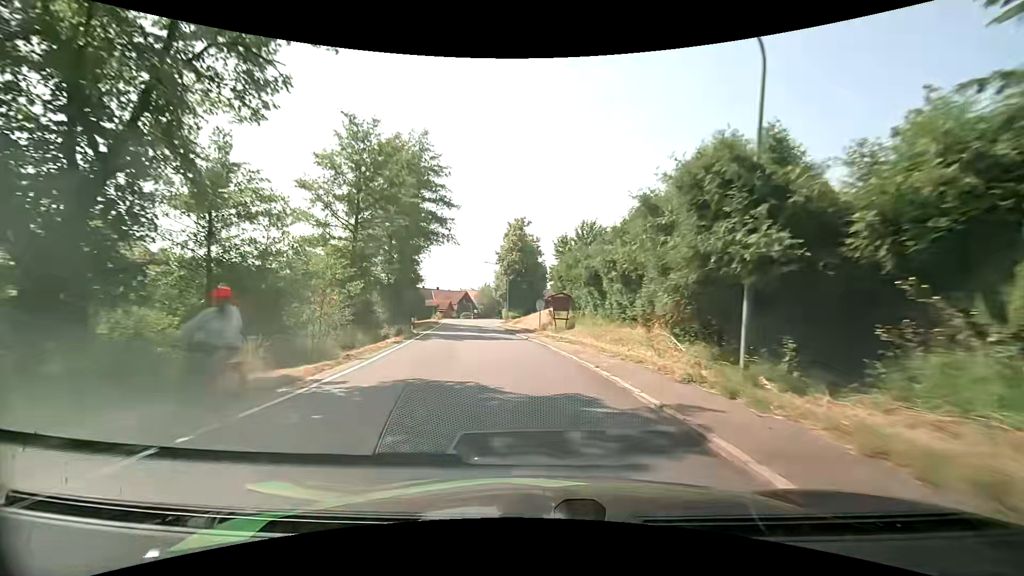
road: secondary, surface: asphalt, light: Day
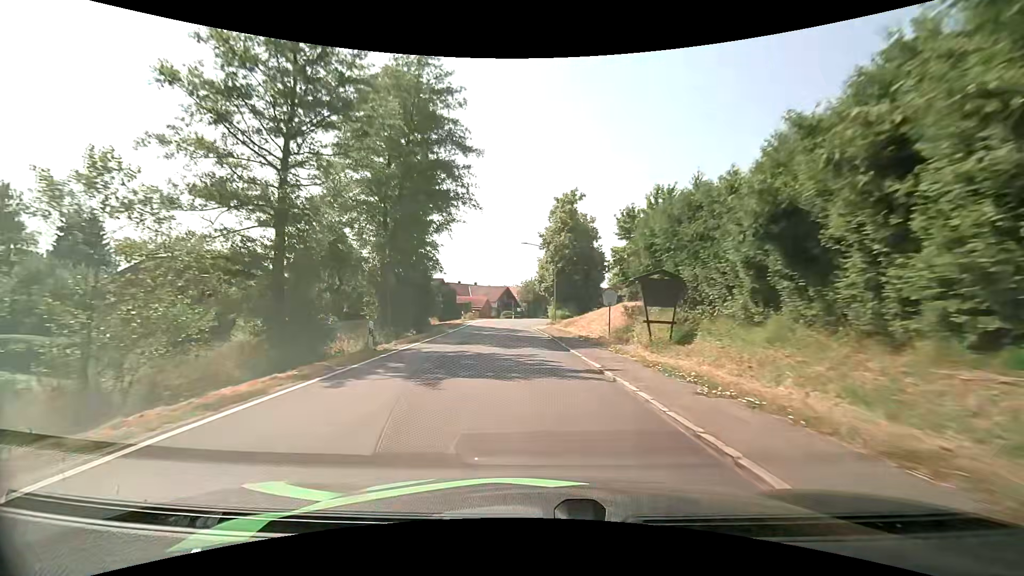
(-0.6, +15.0) m; -5°
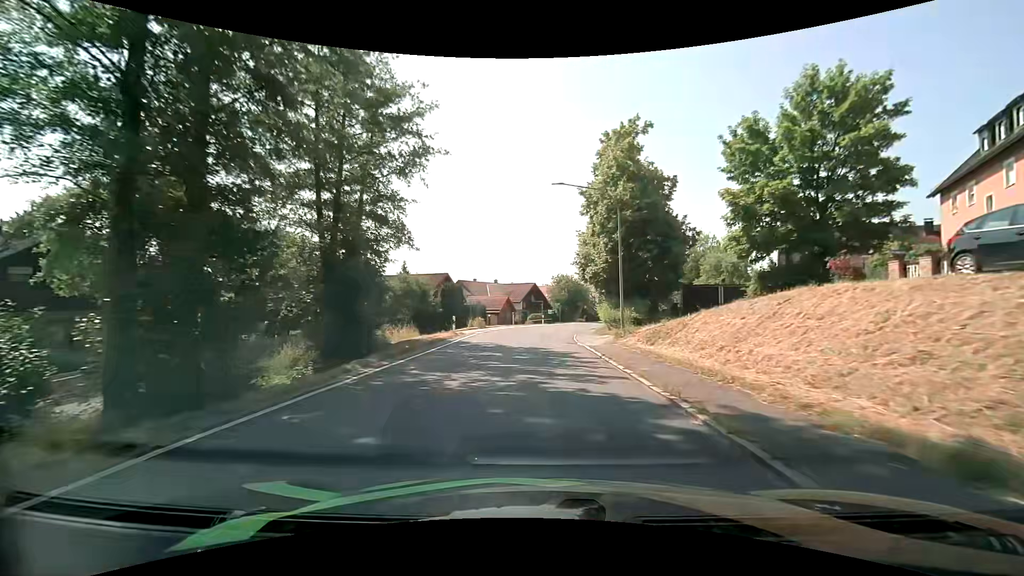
(-1.1, +20.4) m; -5°
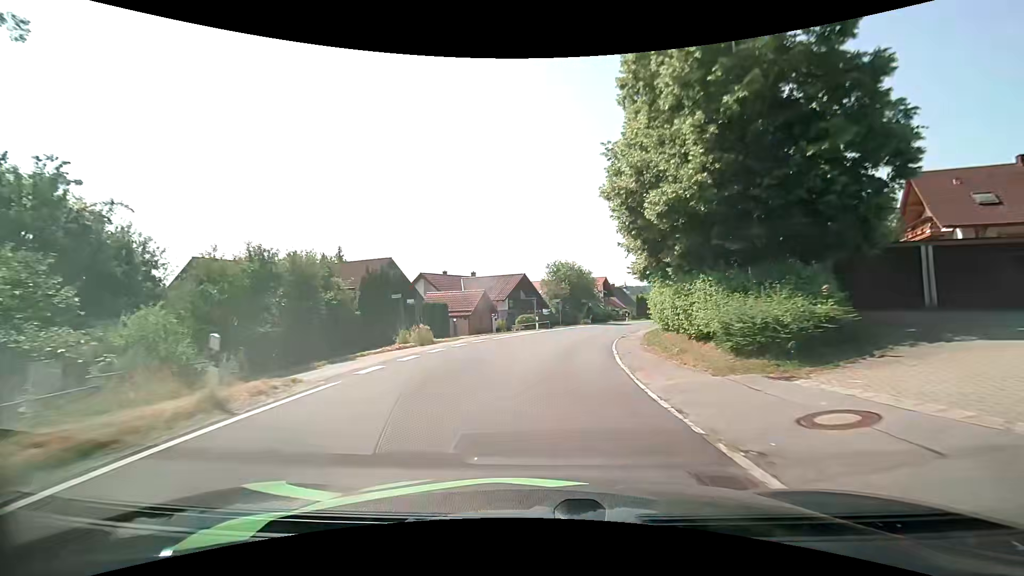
(+0.3, +20.5) m; +1°
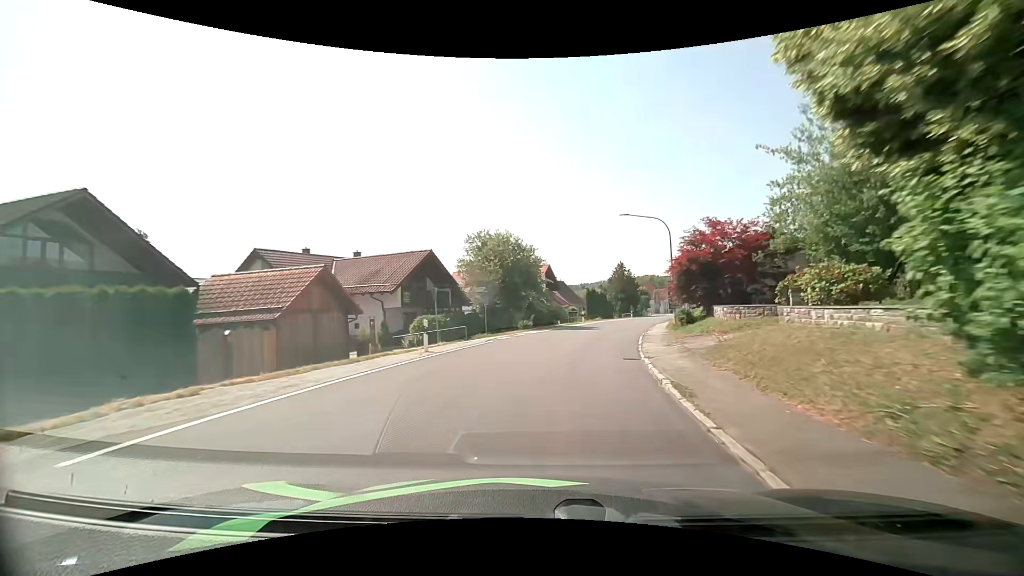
(+1.1, +21.5) m; +6°
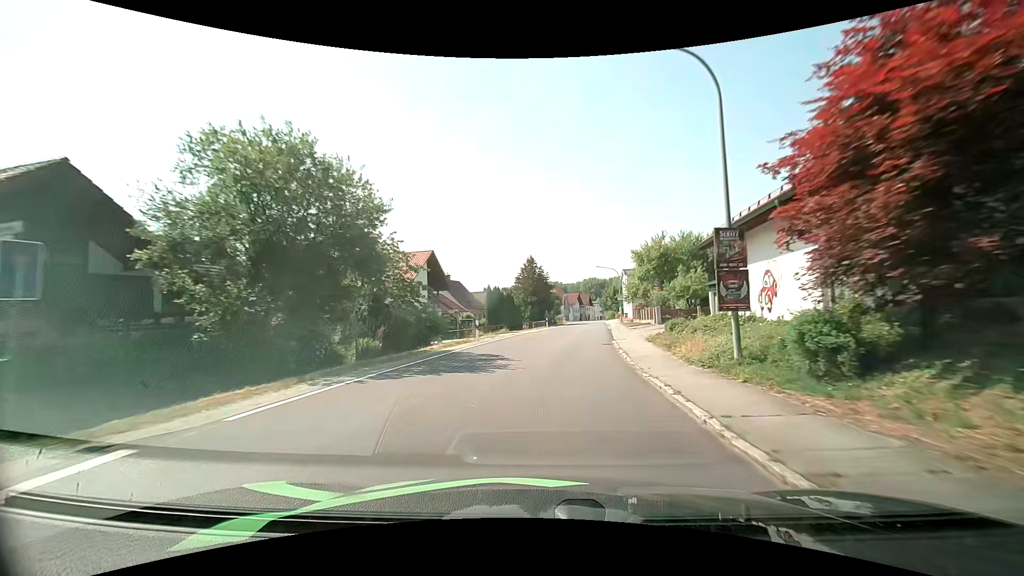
(+2.4, +21.9) m; +12°
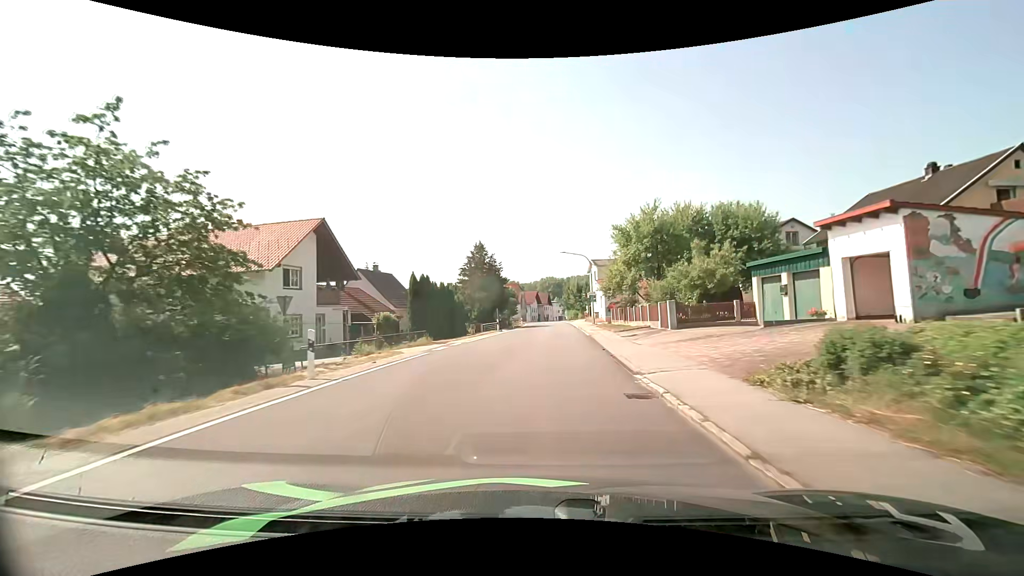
(+0.7, +15.0) m; +5°
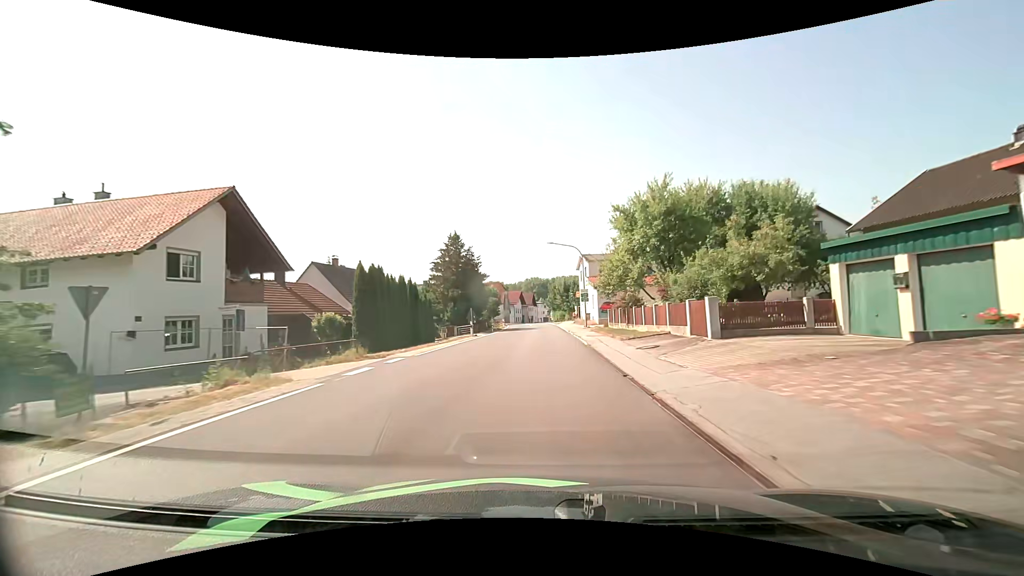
(+0.1, +7.5) m; +2°
(0, +10) (0, +20) (+1, +30) (+1, +40) (+1, +50) (+1, +60) (+1, +70) (0, +80) (0, +90) (0, +100) m
